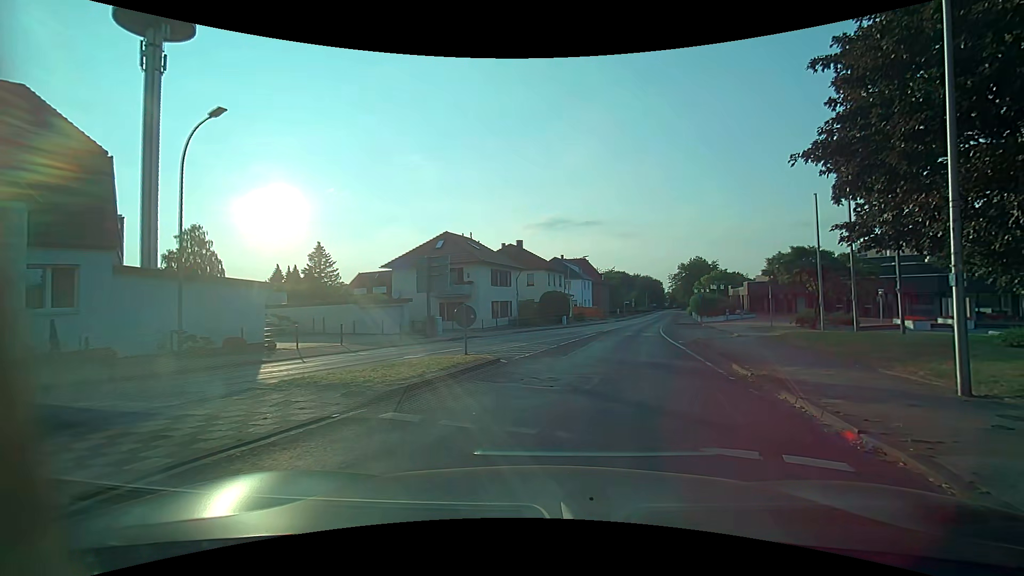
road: unclassified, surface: asphalt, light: Day
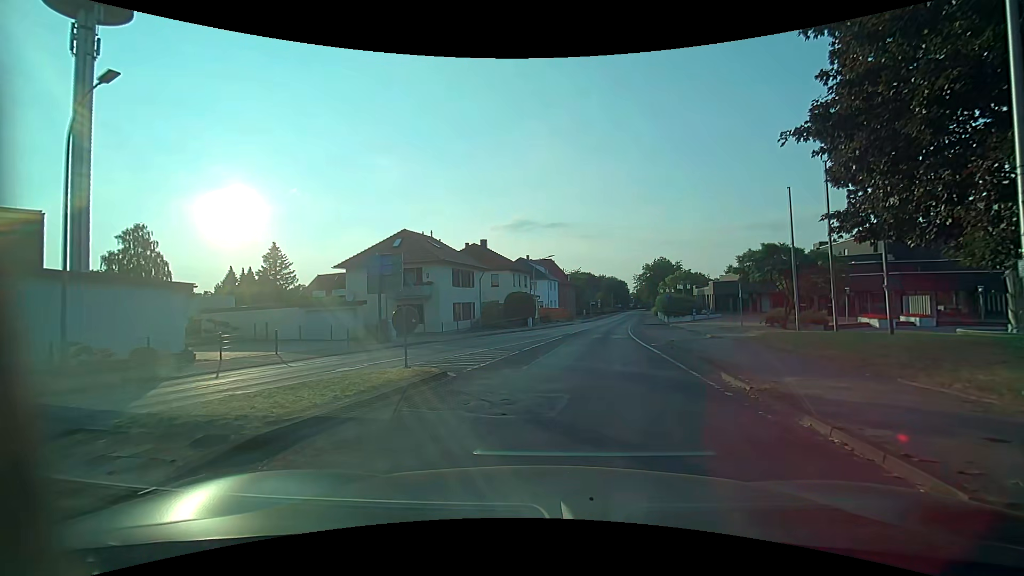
(+0.1, +2.3) m; +3°
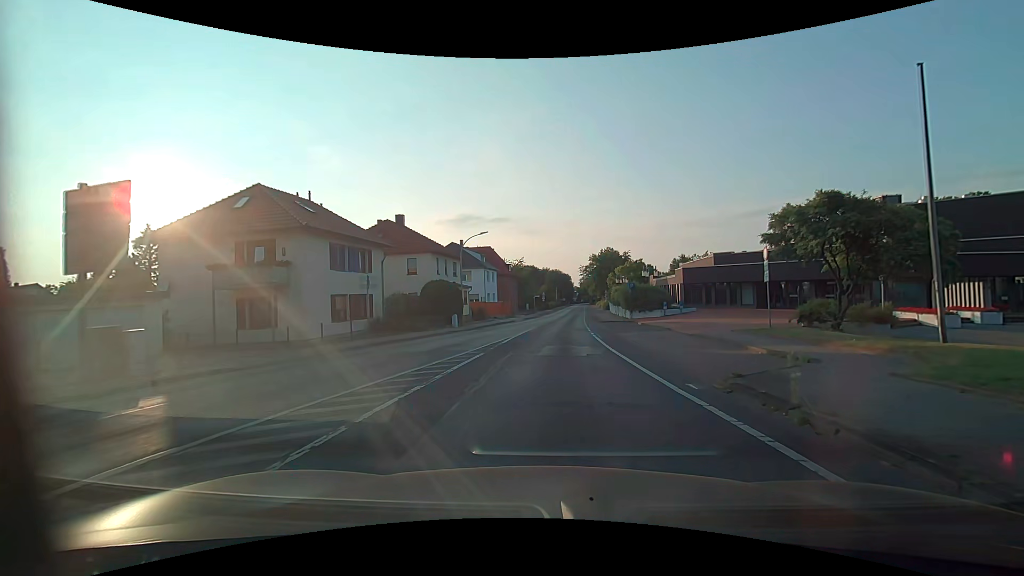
(+0.8, +13.6) m; +6°
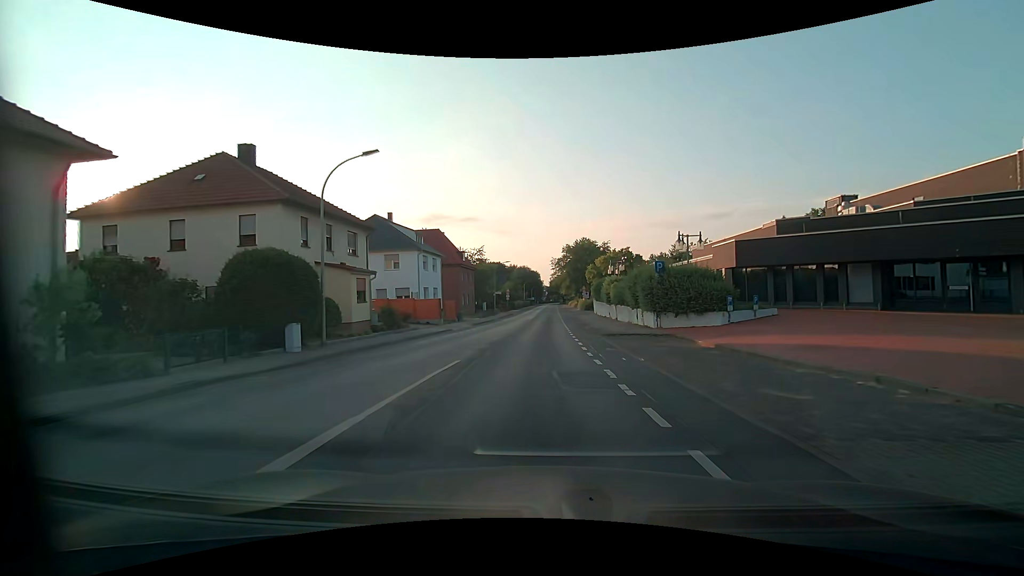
(+0.7, +21.5) m; +4°
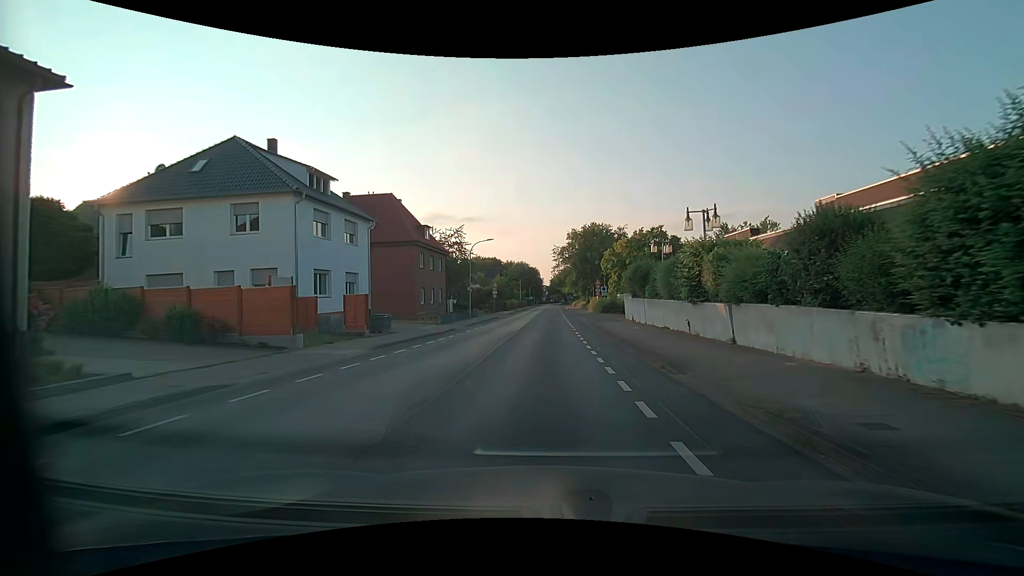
(+0.1, +23.6) m; 0°
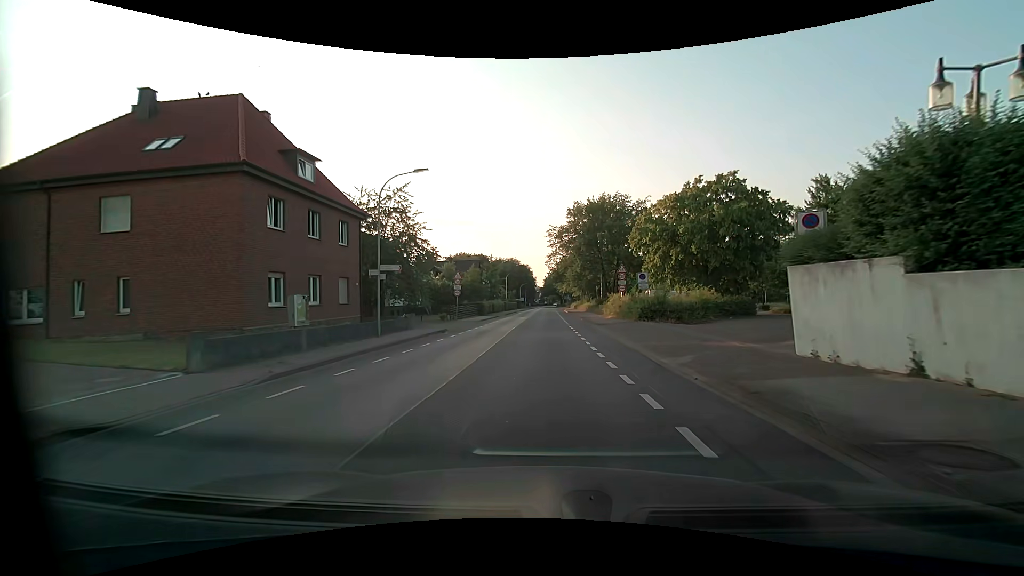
(0.0, +25.3) m; 0°
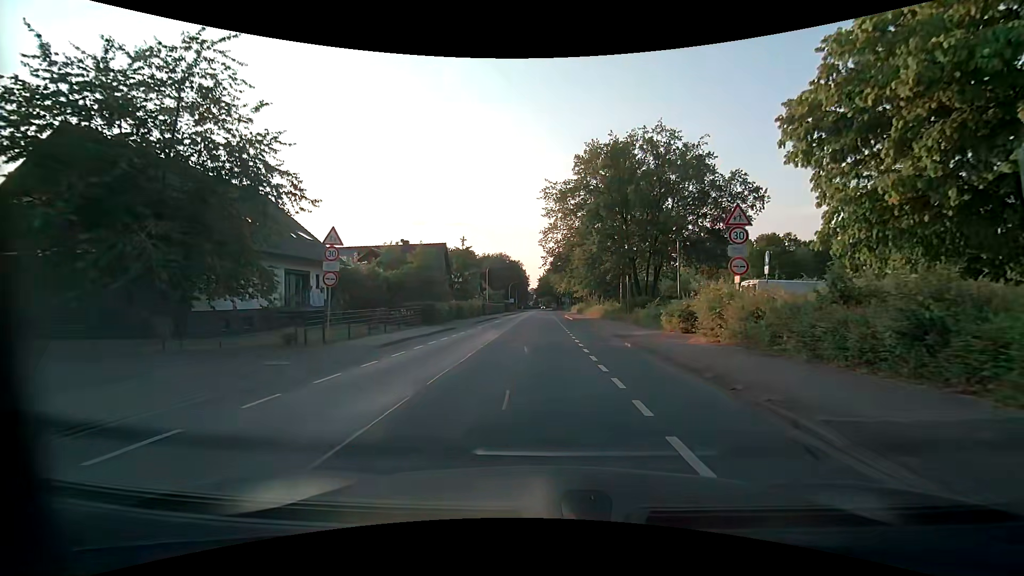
(+0.2, +24.9) m; +1°
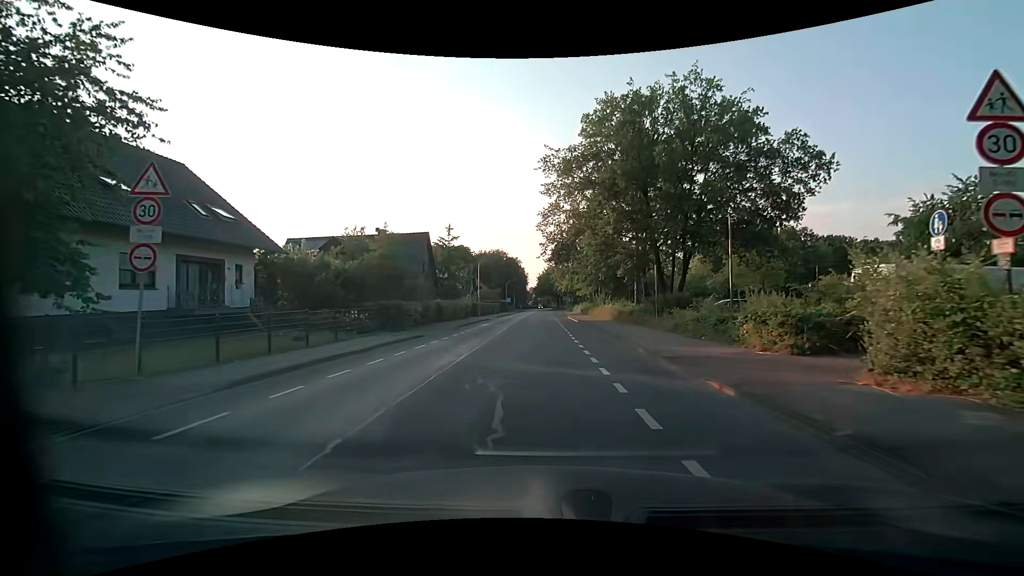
(0.0, +8.7) m; 0°
(0, +10) (0, +20) (-1, +30) (-1, +40) (-1, +50) (-1, +60) (-1, +70) (-1, +80) (-1, +90) (-1, +100) m
